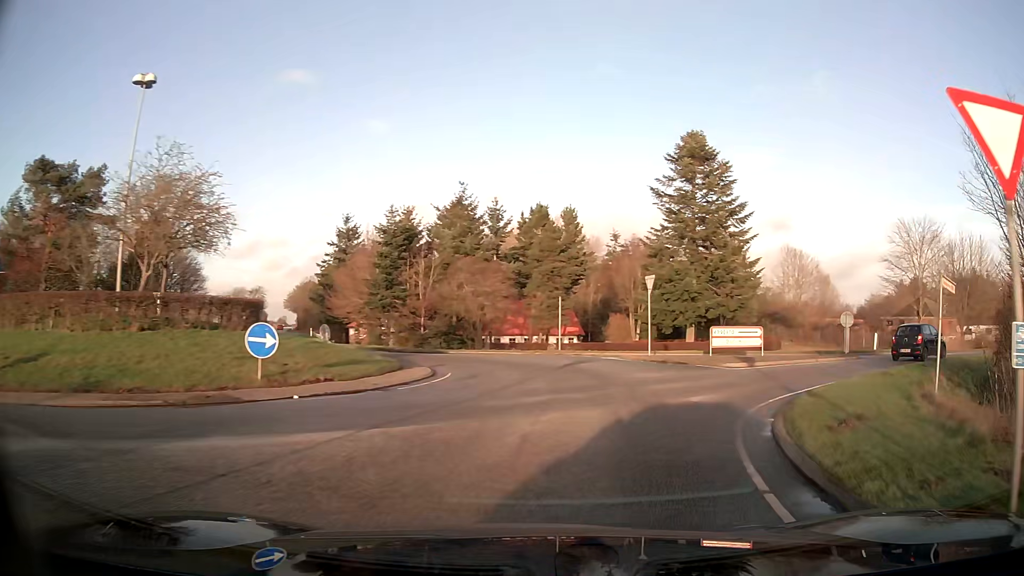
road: tertiary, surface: asphalt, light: Day
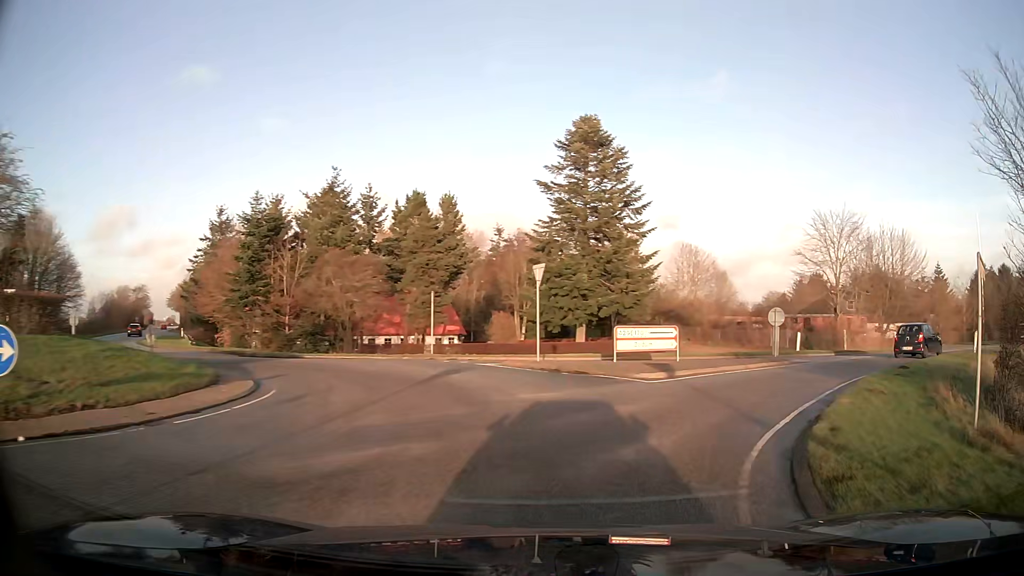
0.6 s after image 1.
(+0.4, +4.9) m; +10°
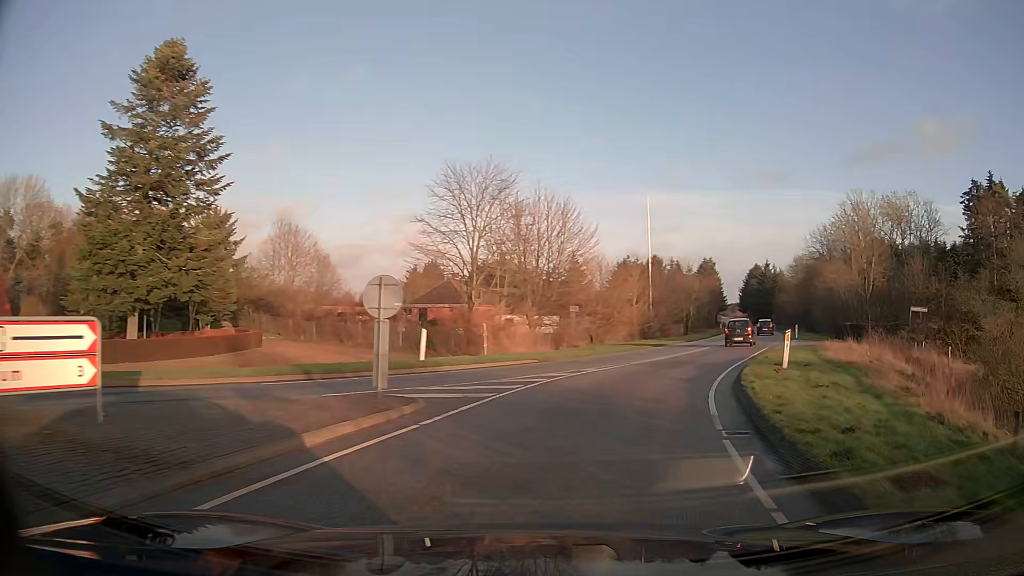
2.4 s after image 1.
(+4.2, +14.6) m; +32°
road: secondary
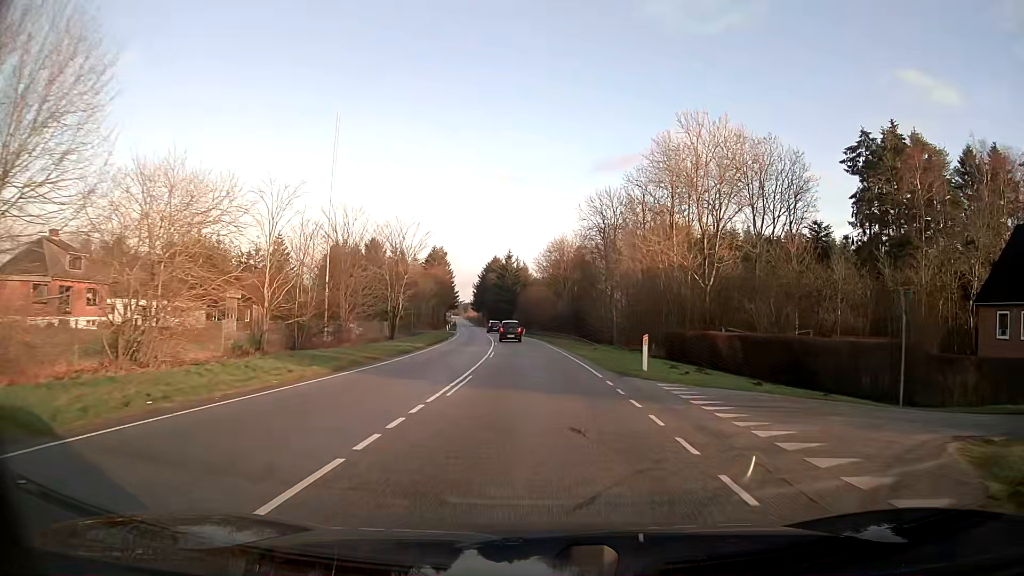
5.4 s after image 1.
(+9.6, +32.8) m; +24°
(0, +10) (0, +20) (0, +30) (-1, +40) (-1, +50) (-2, +60) (-3, +70) (-4, +80) (-6, +90) (-7, +100) m
